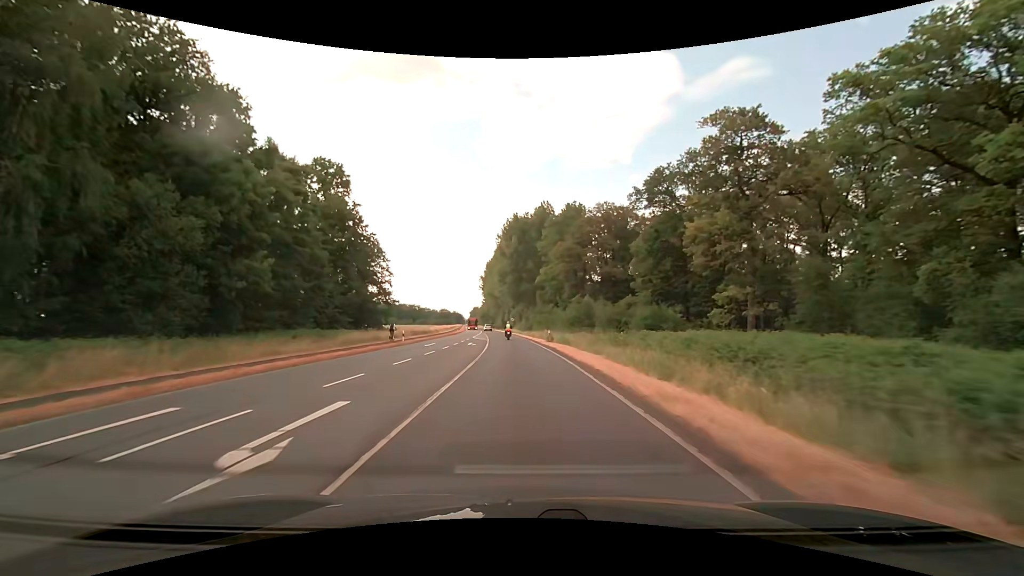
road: primary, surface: asphalt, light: Day
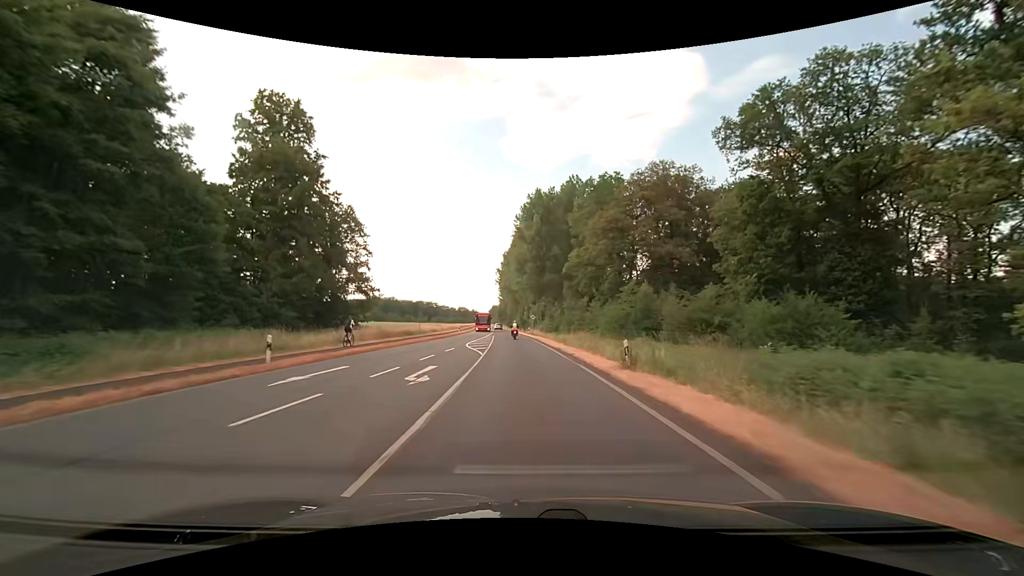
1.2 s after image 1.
(-0.6, +23.2) m; -2°
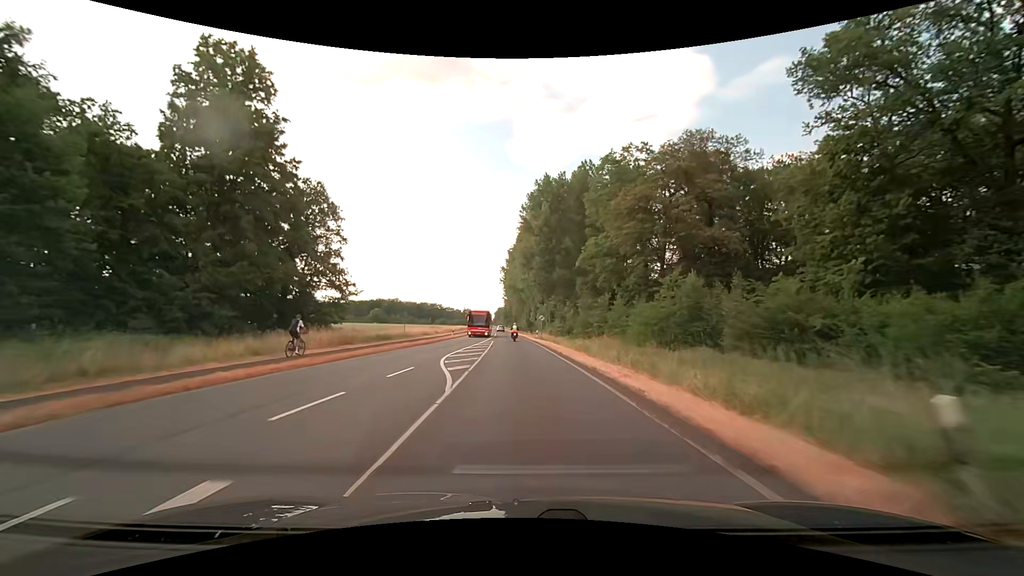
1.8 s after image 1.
(-0.1, +11.5) m; -1°
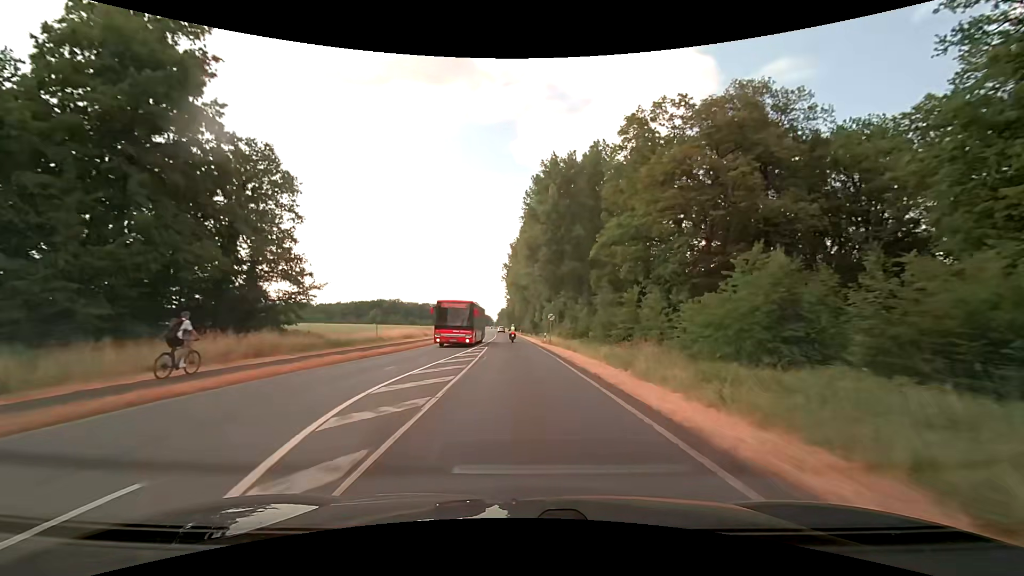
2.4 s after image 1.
(-0.1, +11.6) m; 0°
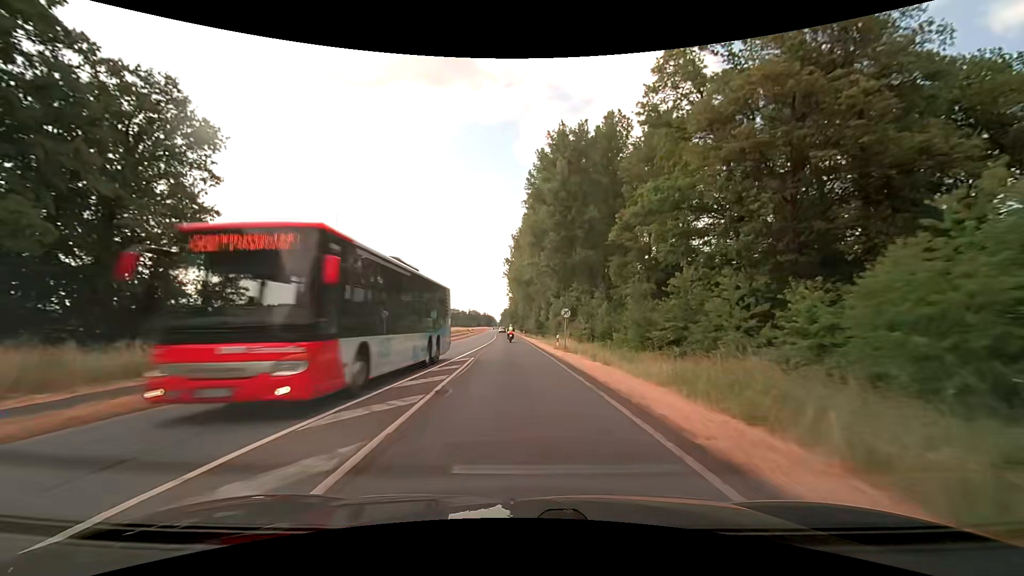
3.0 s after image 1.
(-0.1, +12.0) m; -1°
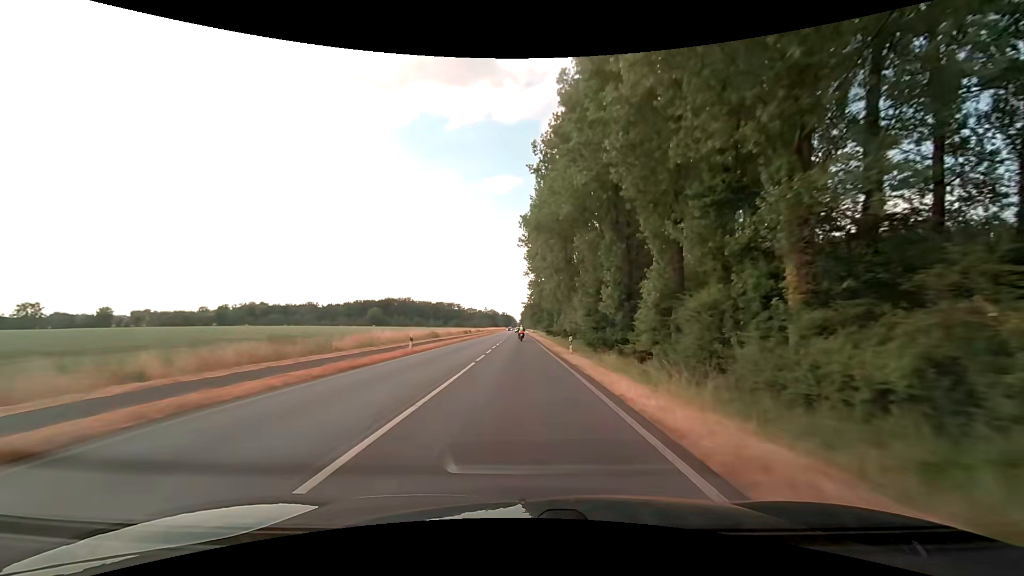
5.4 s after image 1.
(-1.3, +52.7) m; -3°
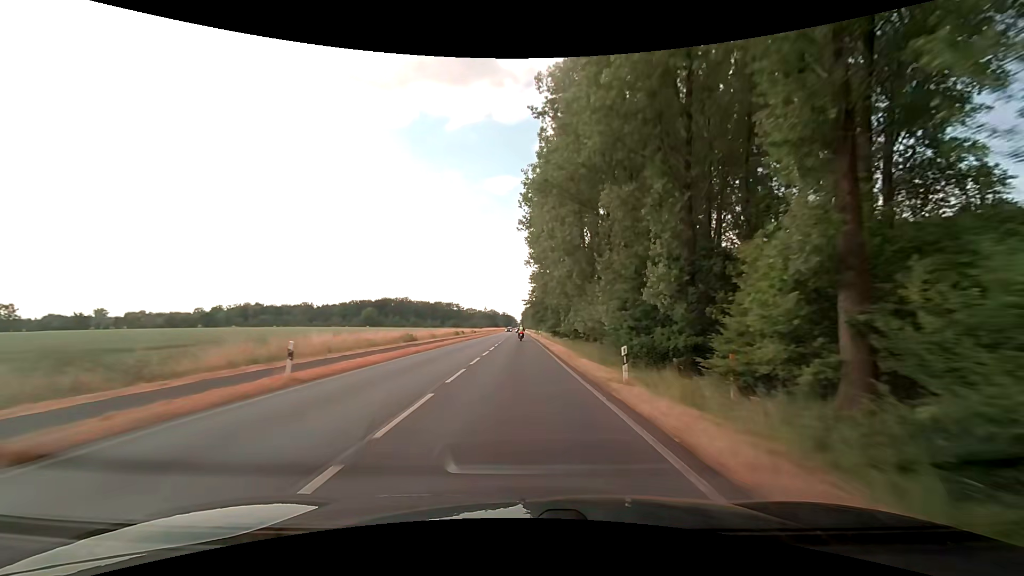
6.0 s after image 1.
(0.0, +14.1) m; 0°
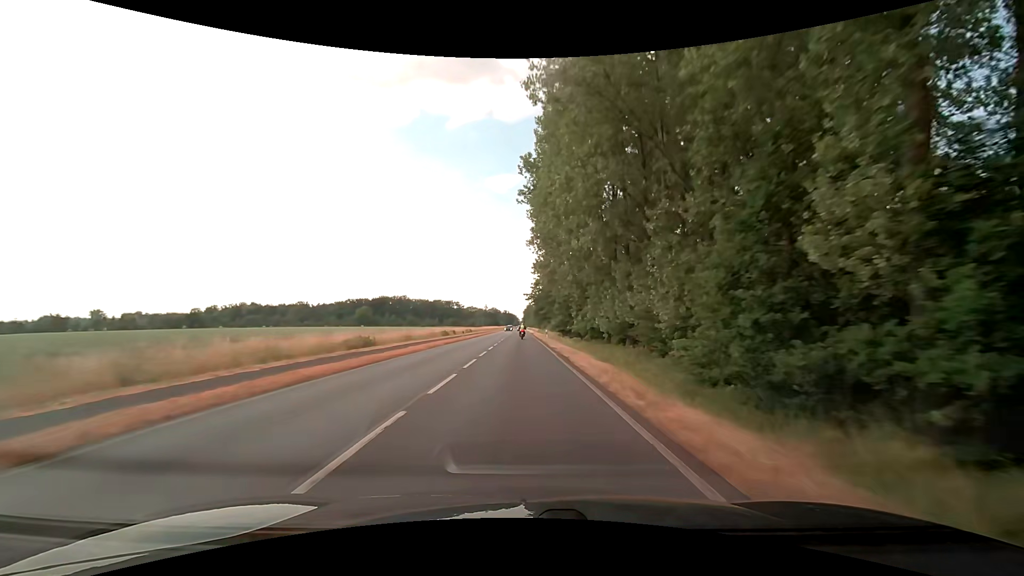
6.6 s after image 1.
(-0.1, +14.4) m; 0°
(0, +10) (0, +20) (0, +30) (0, +40) (0, +50) (0, +60) (0, +70) (0, +80) (-1, +90) (-1, +100) m
